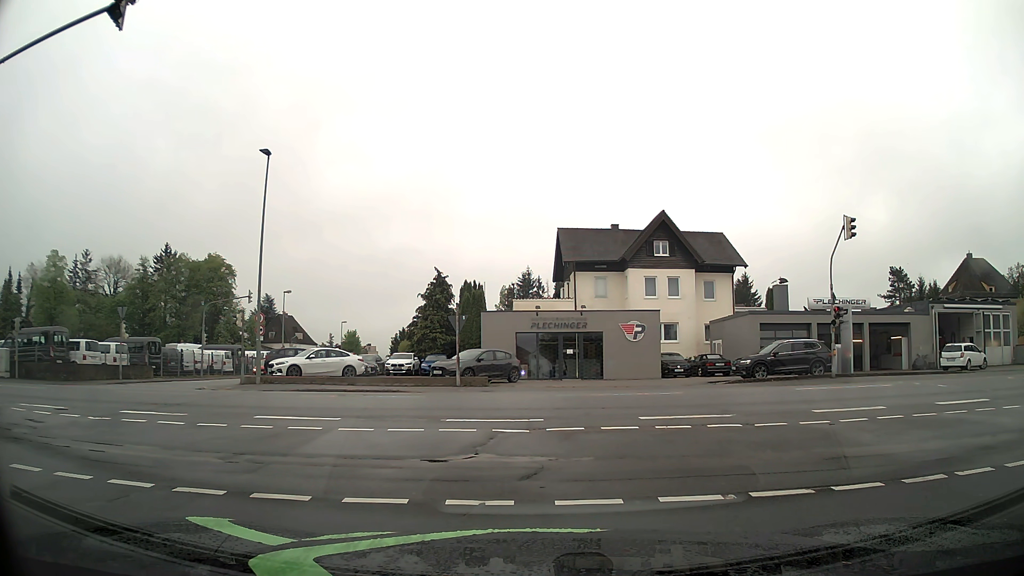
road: residential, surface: asphalt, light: Day
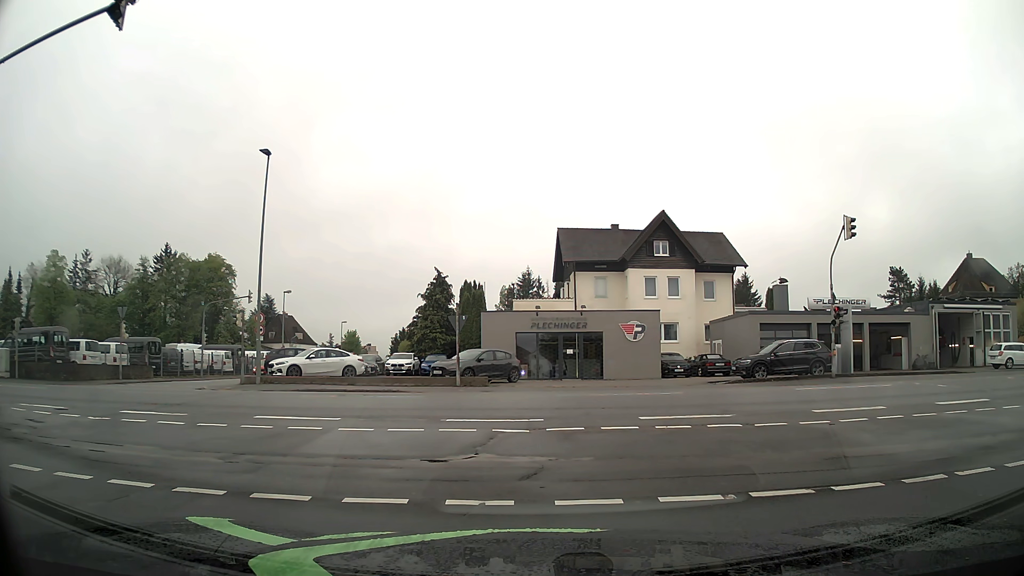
(0.0, 0.0) m; 0°
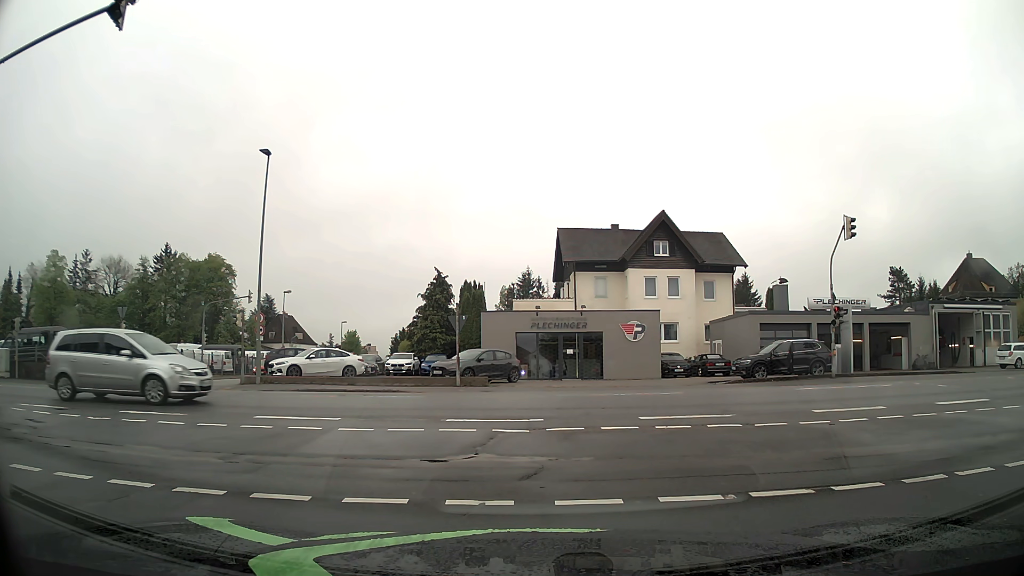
(0.0, 0.0) m; 0°
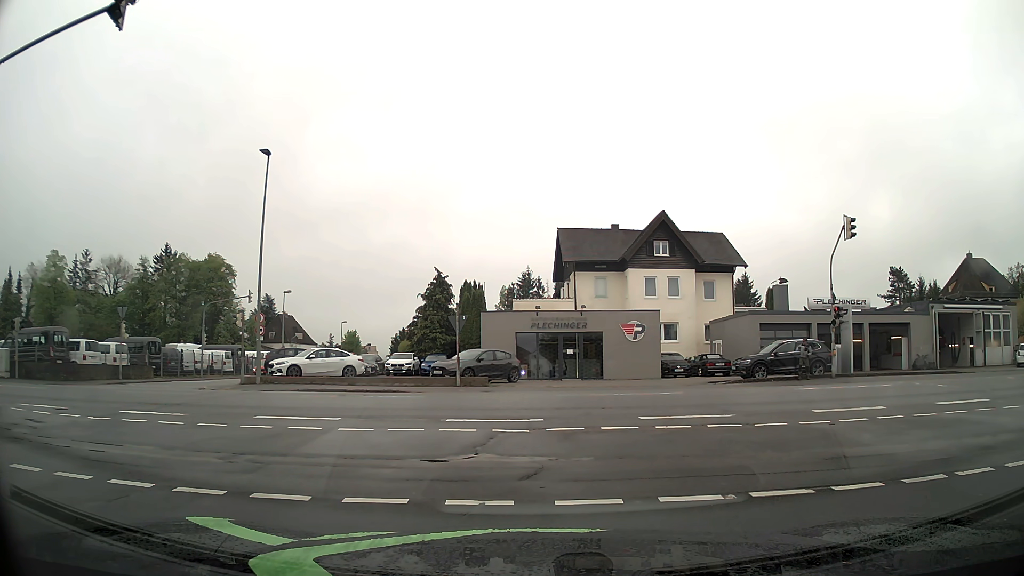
(0.0, 0.0) m; 0°
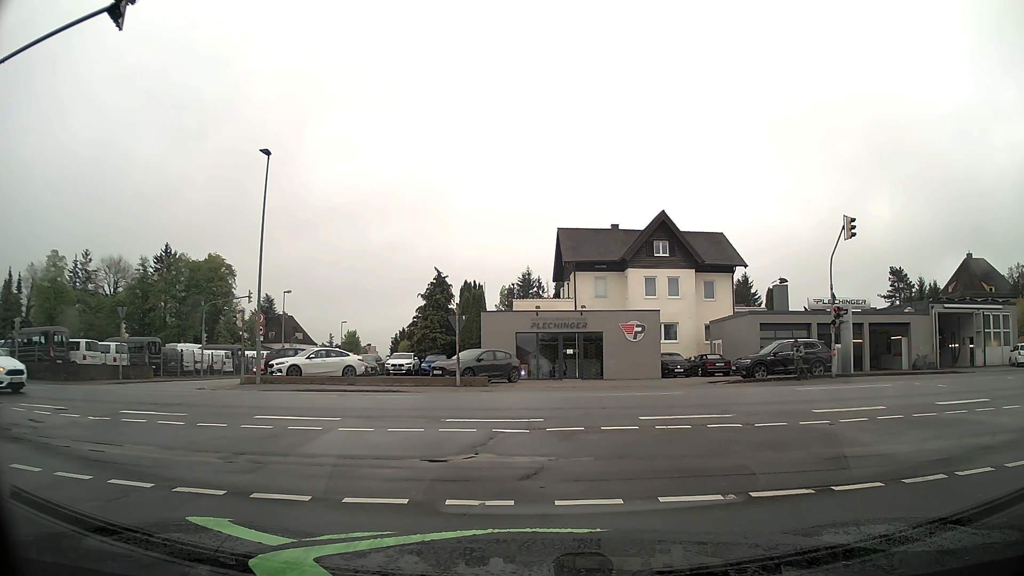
(0.0, 0.0) m; 0°
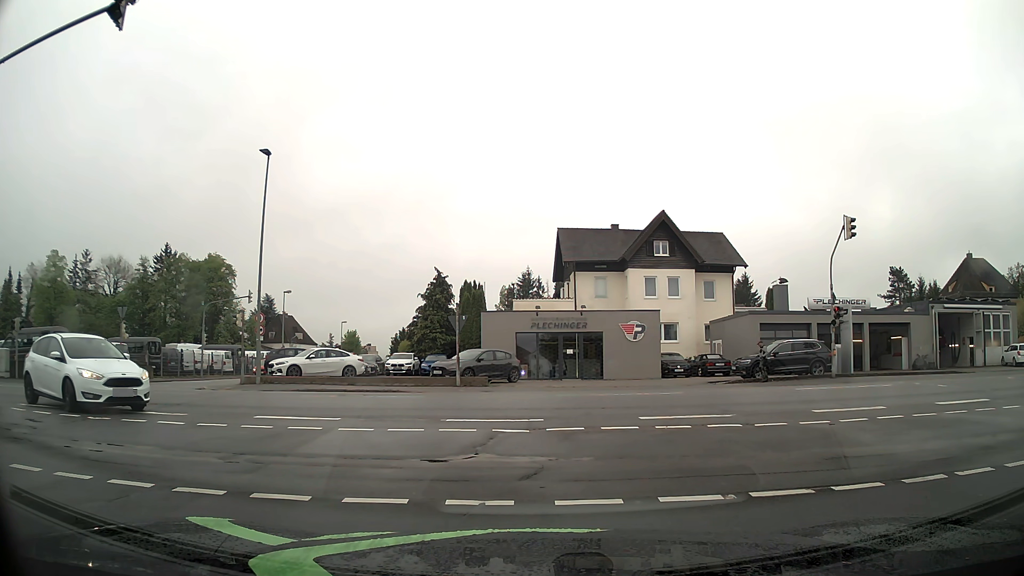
(0.0, 0.0) m; 0°
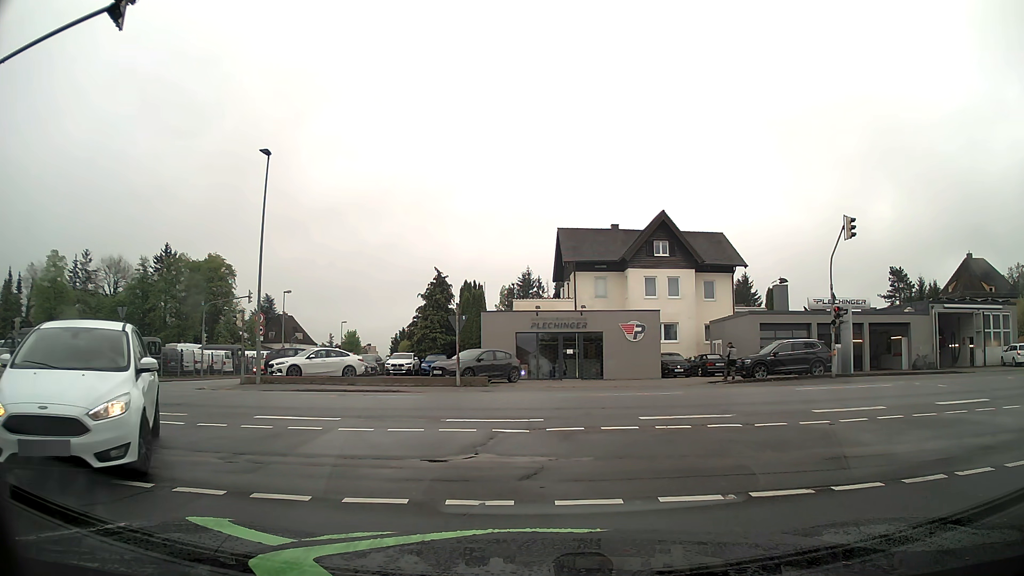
(0.0, 0.0) m; 0°
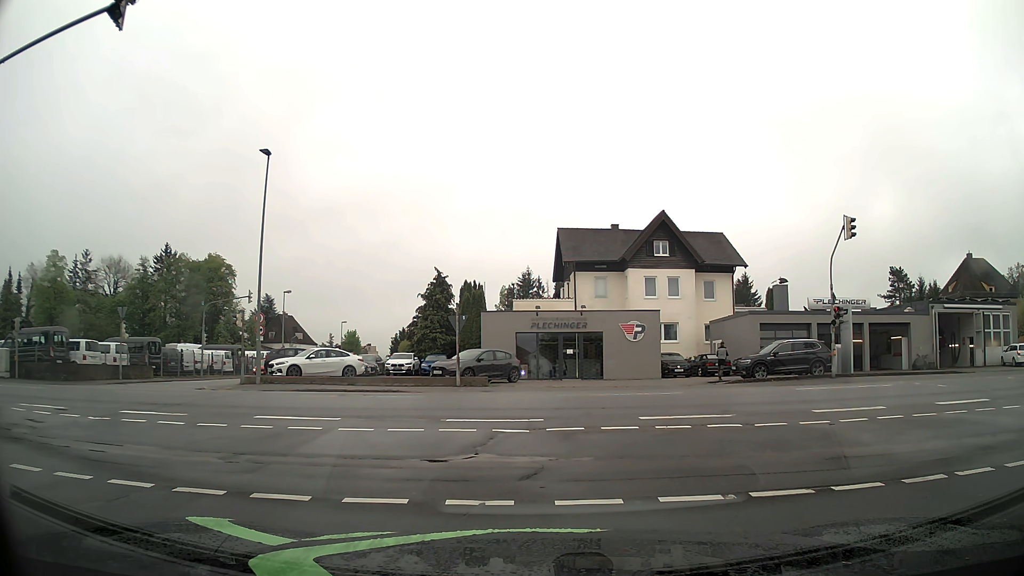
(0.0, 0.0) m; 0°
(-1, +10) (-7, +18) (-16, +22) (-26, +23) (-36, +24) (-46, +24) (-56, +24) (-66, +24) (-76, +24) (-86, +24) m
